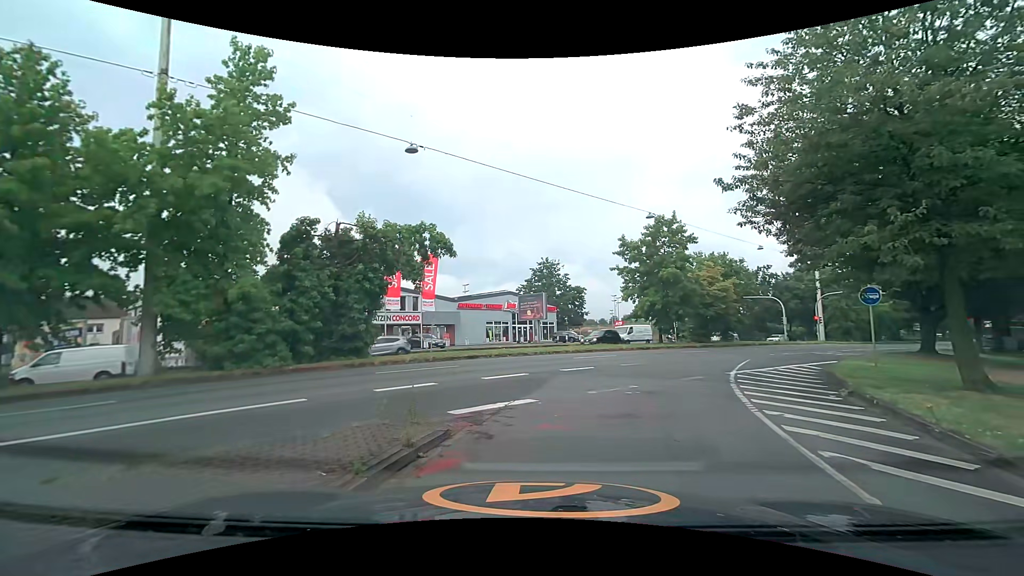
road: primary_link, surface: asphalt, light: Day
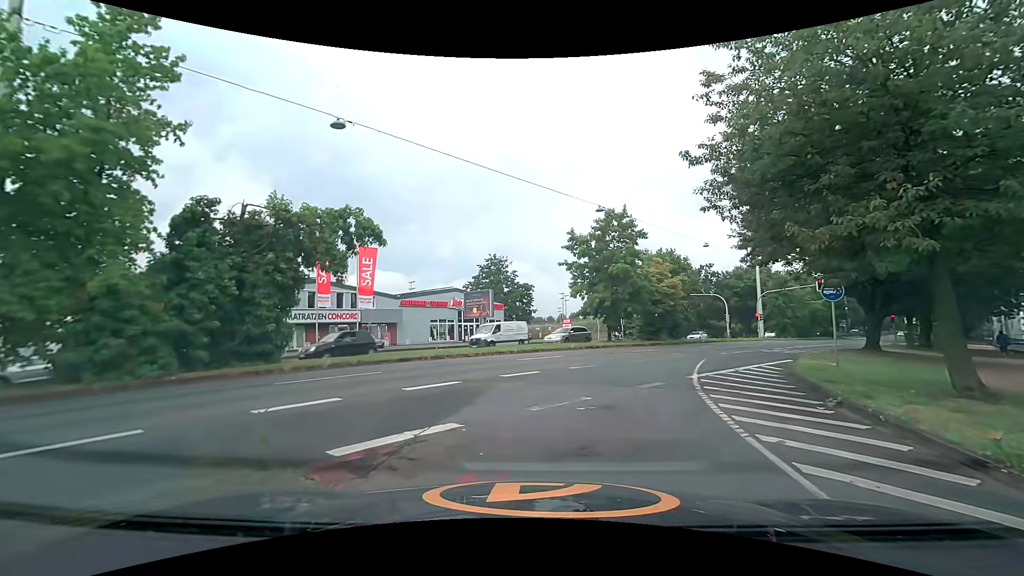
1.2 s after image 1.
(+0.2, +2.2) m; +7°
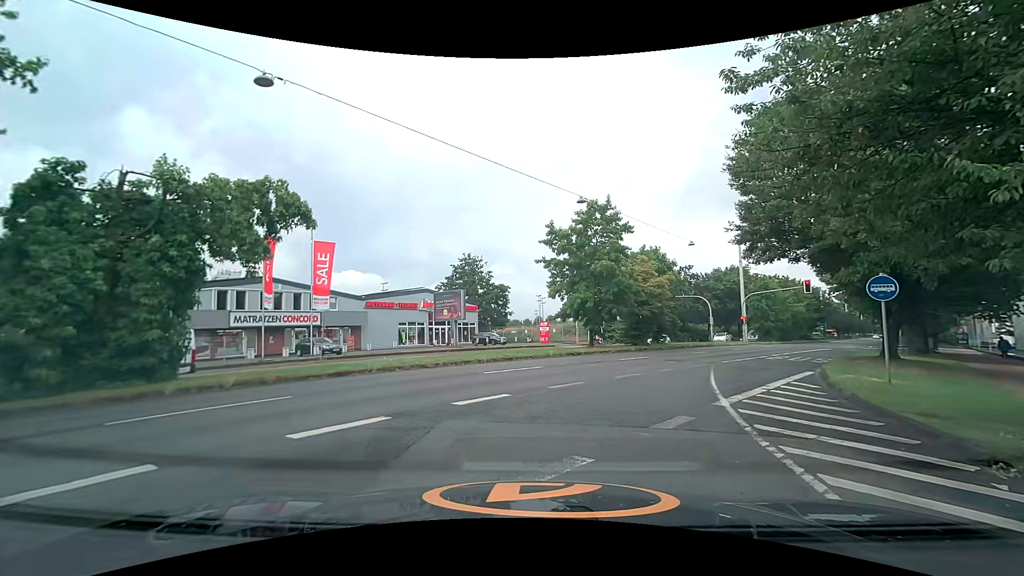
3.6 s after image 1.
(+0.2, +3.5) m; +5°
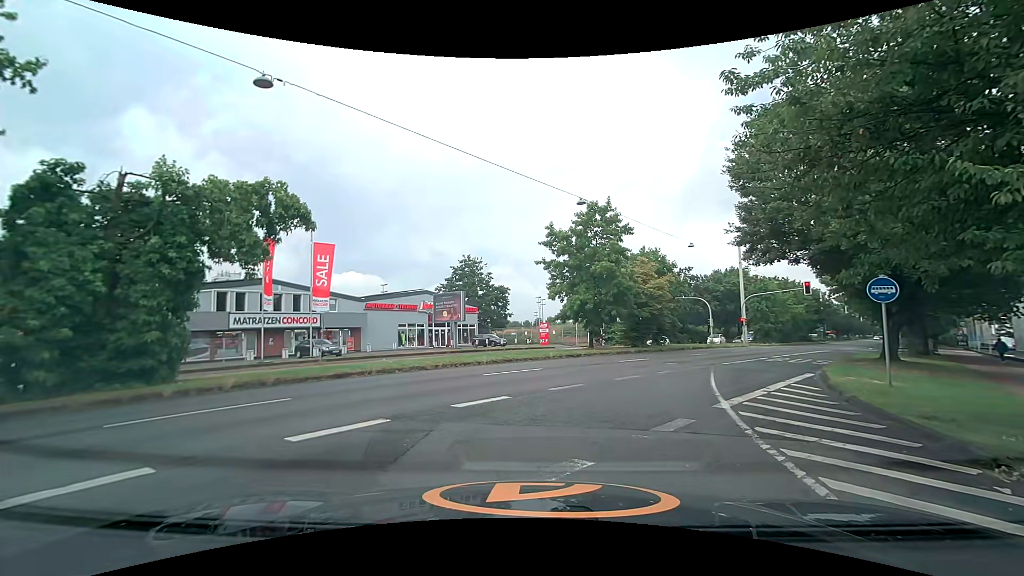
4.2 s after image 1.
(0.0, +0.1) m; 0°
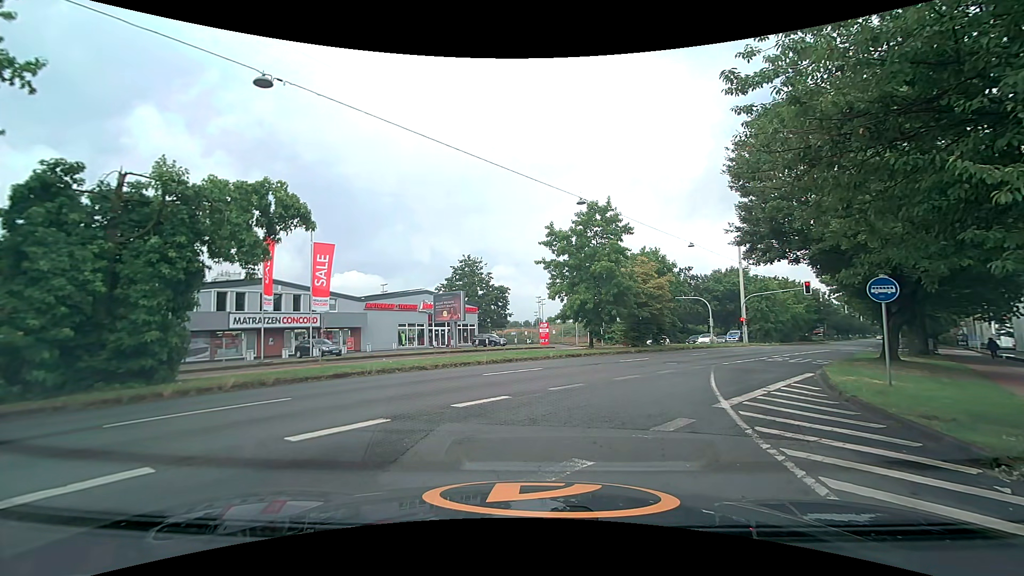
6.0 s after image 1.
(0.0, 0.0) m; 0°
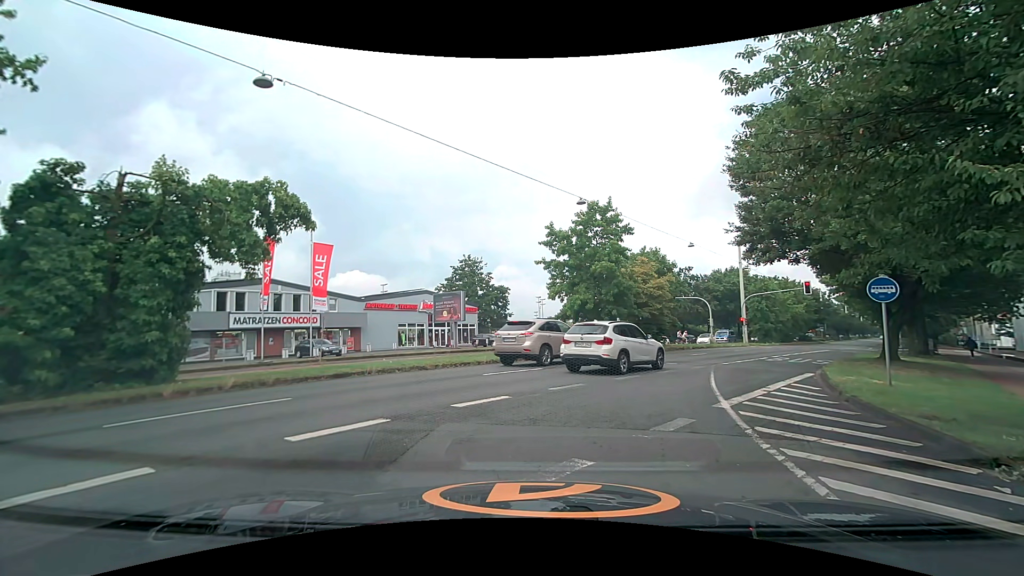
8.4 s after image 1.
(0.0, 0.0) m; 0°
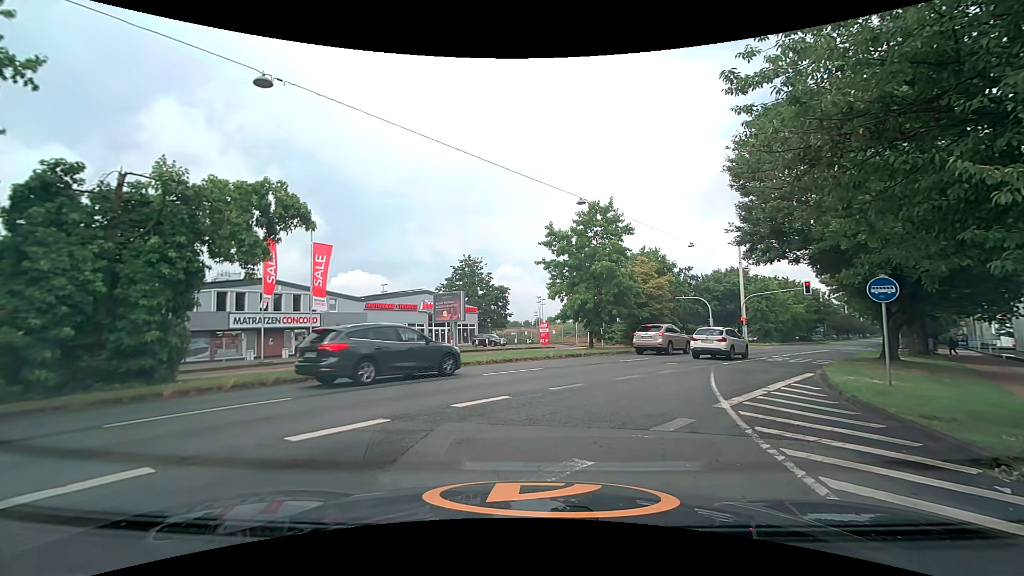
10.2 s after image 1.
(0.0, 0.0) m; 0°
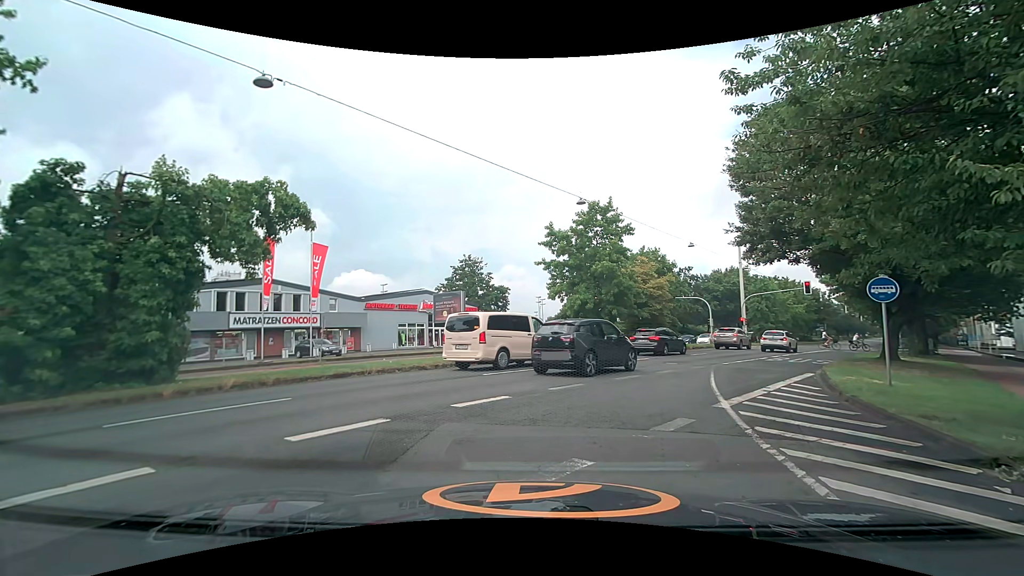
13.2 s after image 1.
(0.0, 0.0) m; 0°
(0, +10) (+3, +19) (+8, +28) (+14, +36) (+19, +45) (+25, +53) (+31, +61) (+36, +69) (+42, +78) (+47, +86) m
